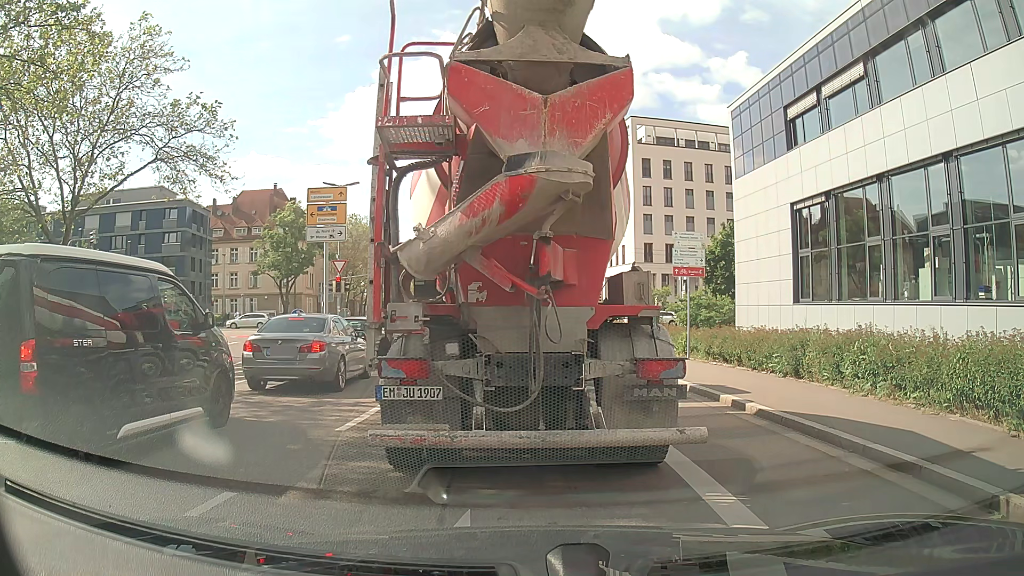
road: tertiary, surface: asphalt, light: Day
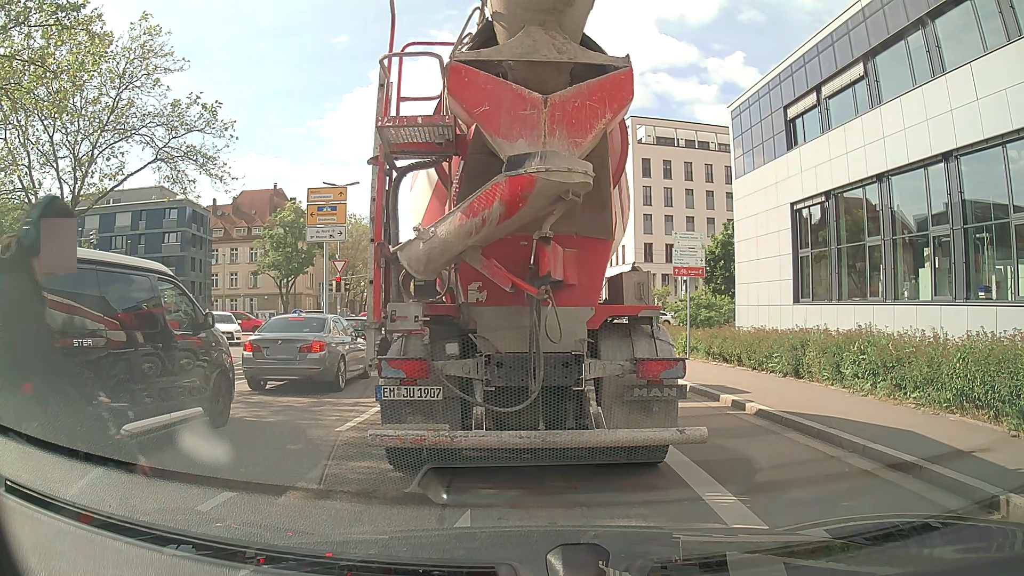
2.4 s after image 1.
(0.0, 0.0) m; 0°
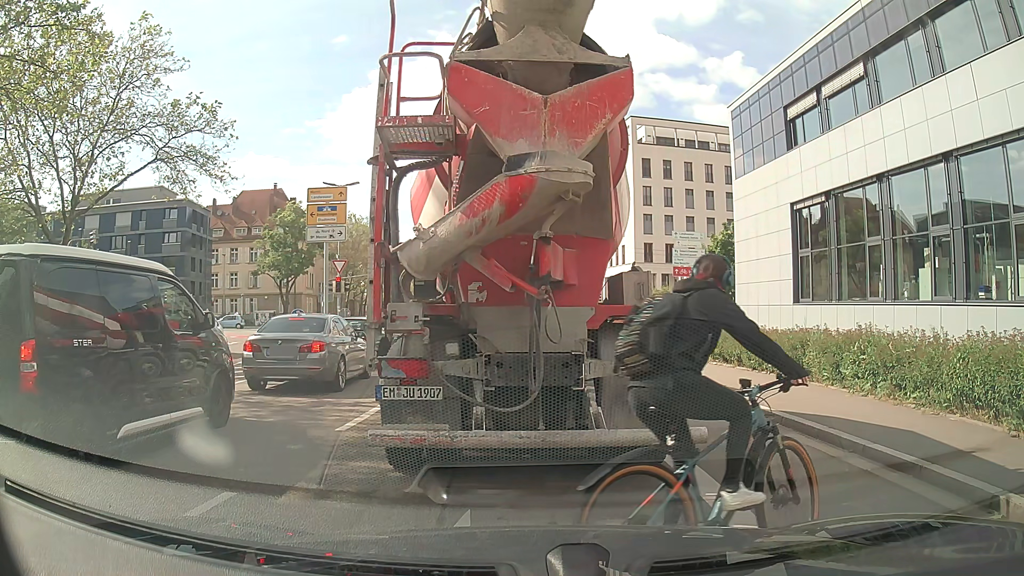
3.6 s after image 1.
(0.0, 0.0) m; 0°
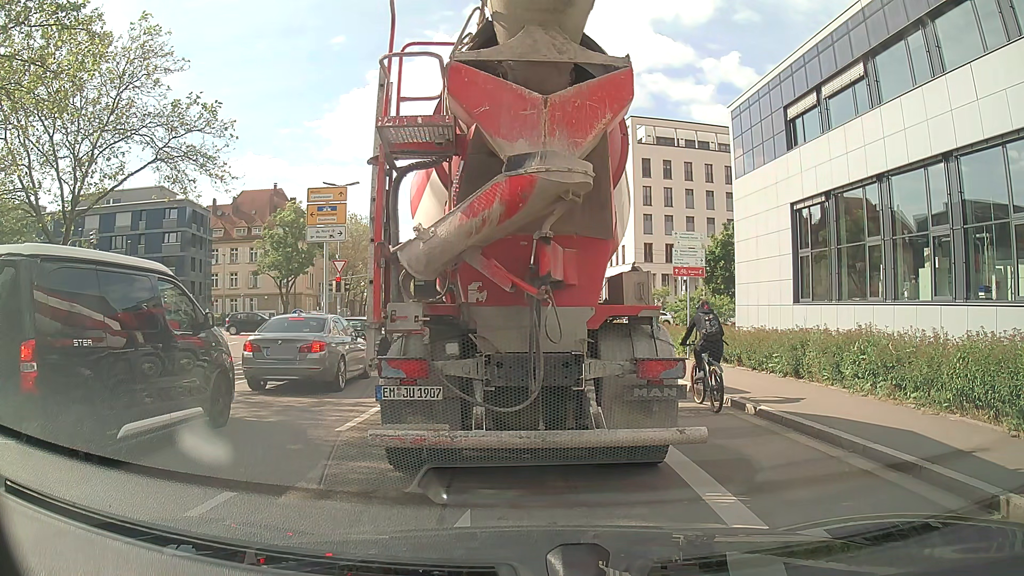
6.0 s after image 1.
(0.0, 0.0) m; 0°
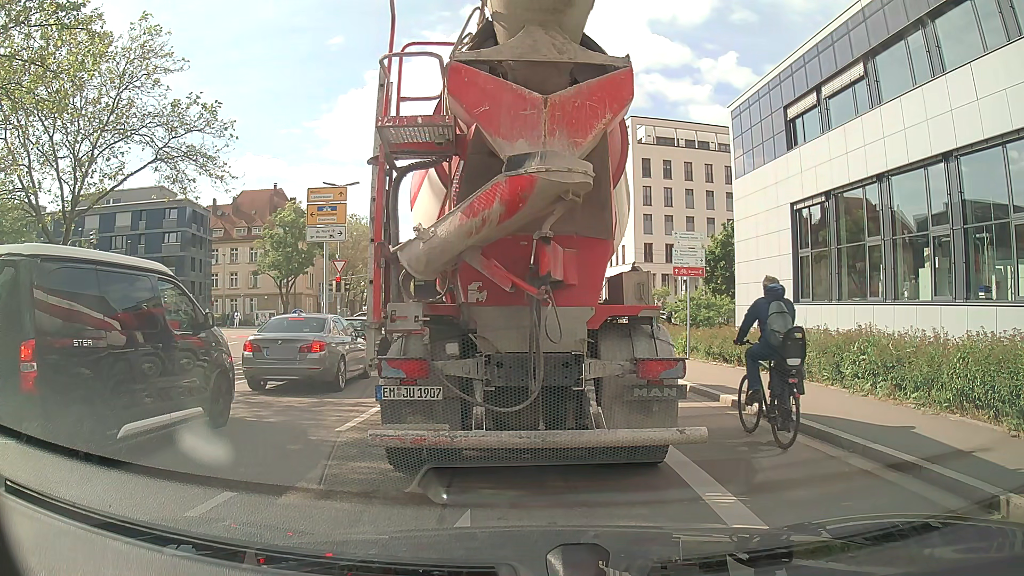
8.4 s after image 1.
(0.0, 0.0) m; 0°
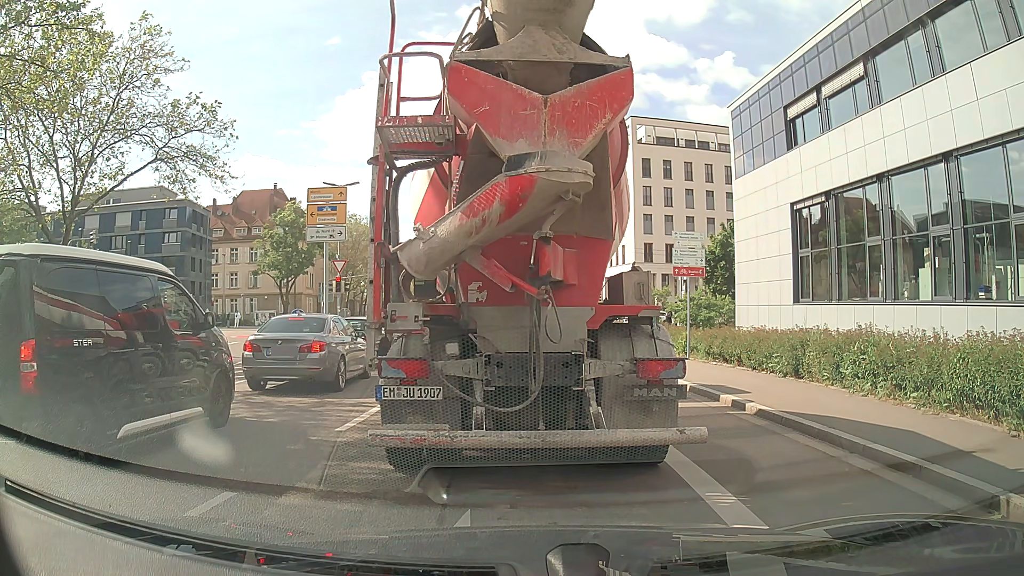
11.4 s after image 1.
(0.0, 0.0) m; 0°
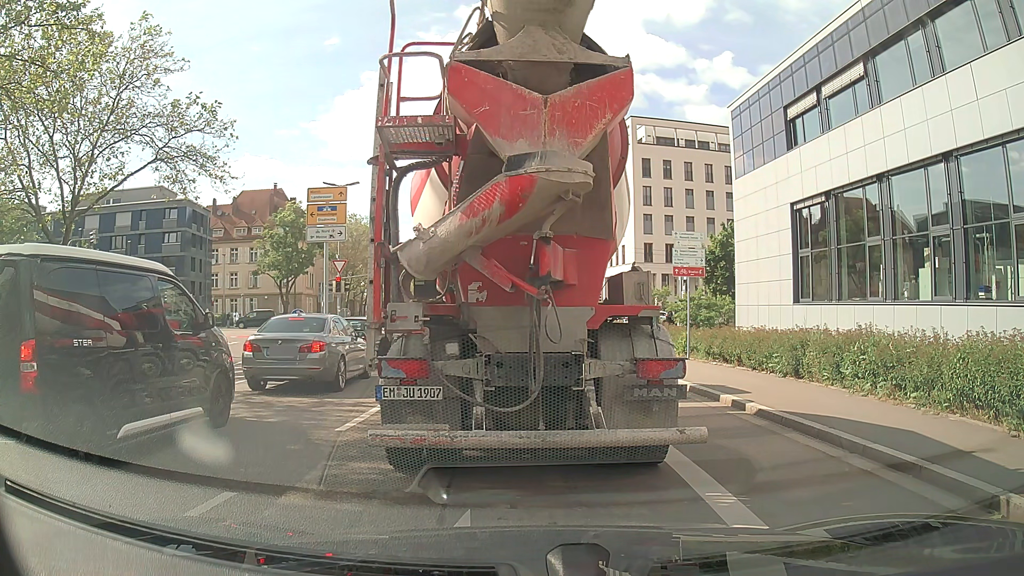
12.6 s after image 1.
(0.0, 0.0) m; 0°
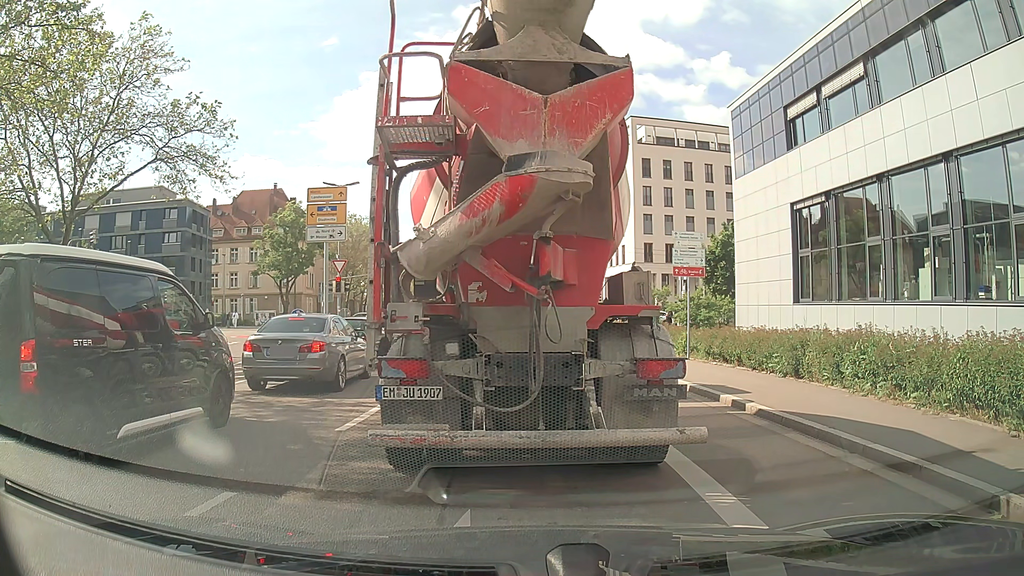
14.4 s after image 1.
(0.0, 0.0) m; 0°
